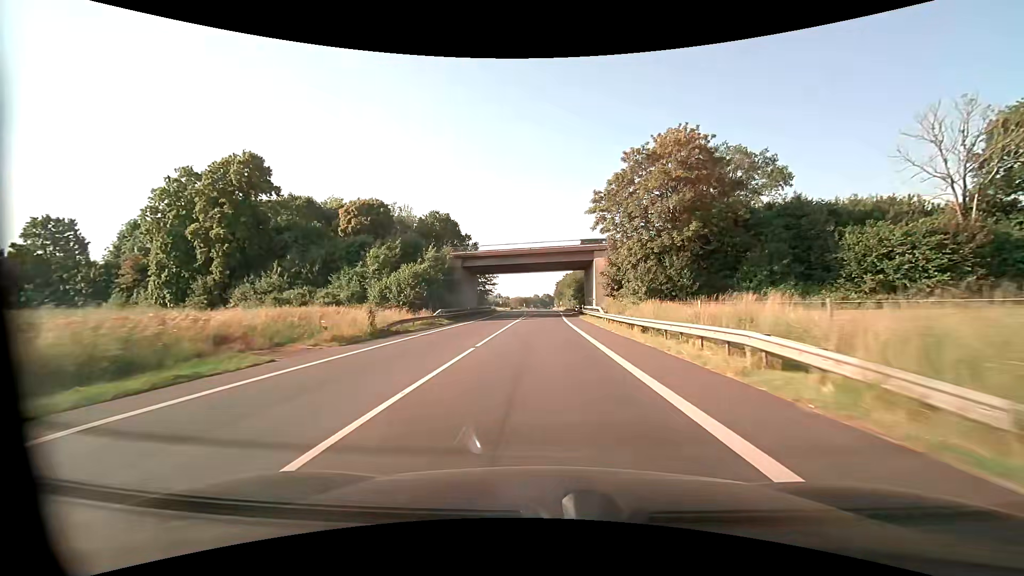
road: primary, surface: asphalt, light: Day
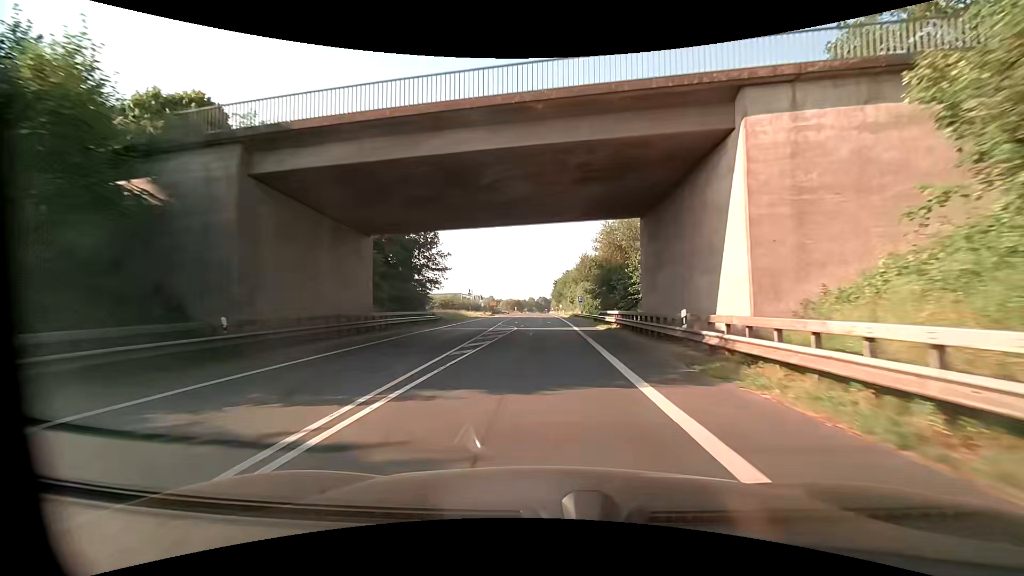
(0.0, +43.8) m; 0°
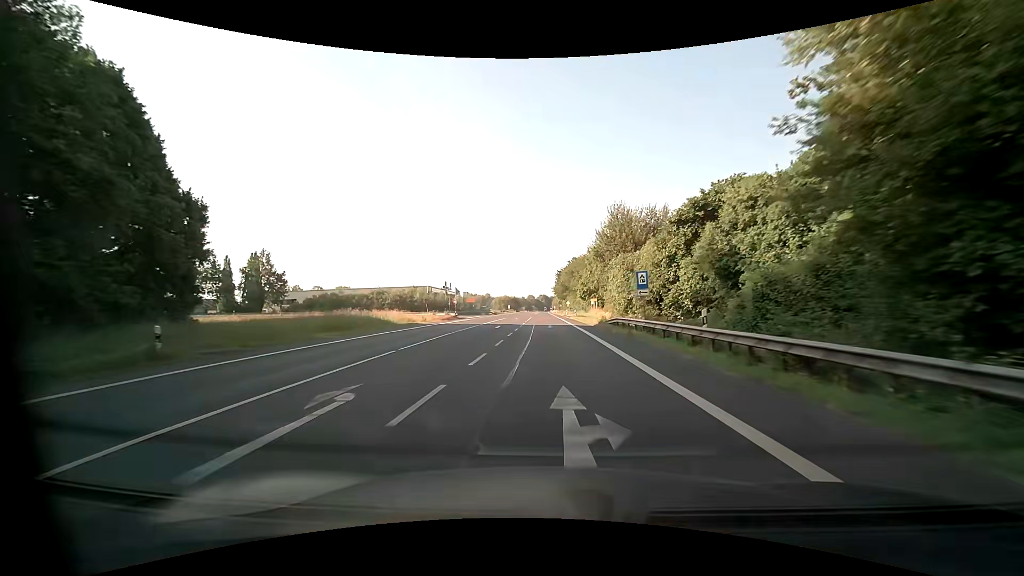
(+0.2, +44.1) m; 0°
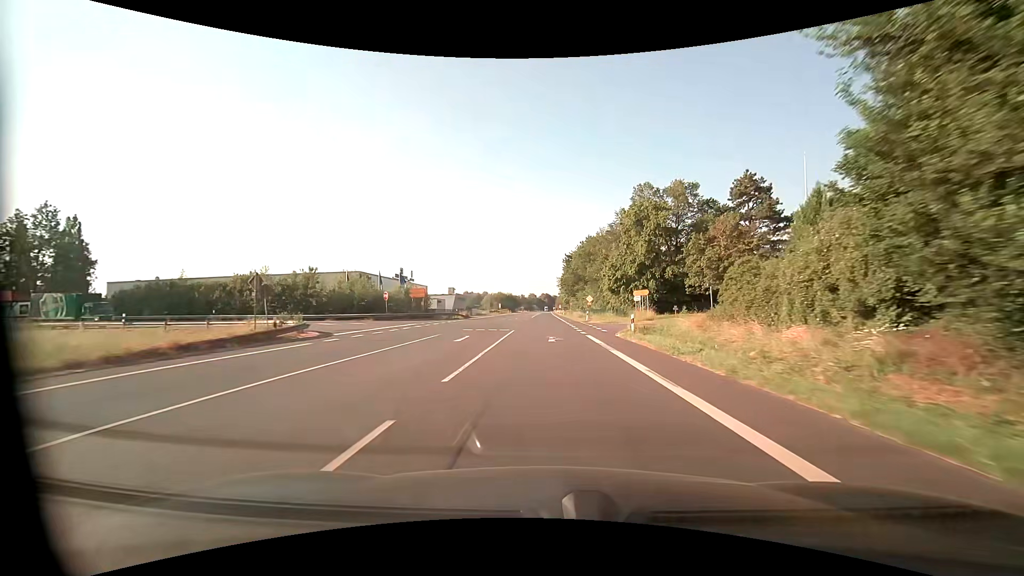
(0.0, +44.7) m; 0°
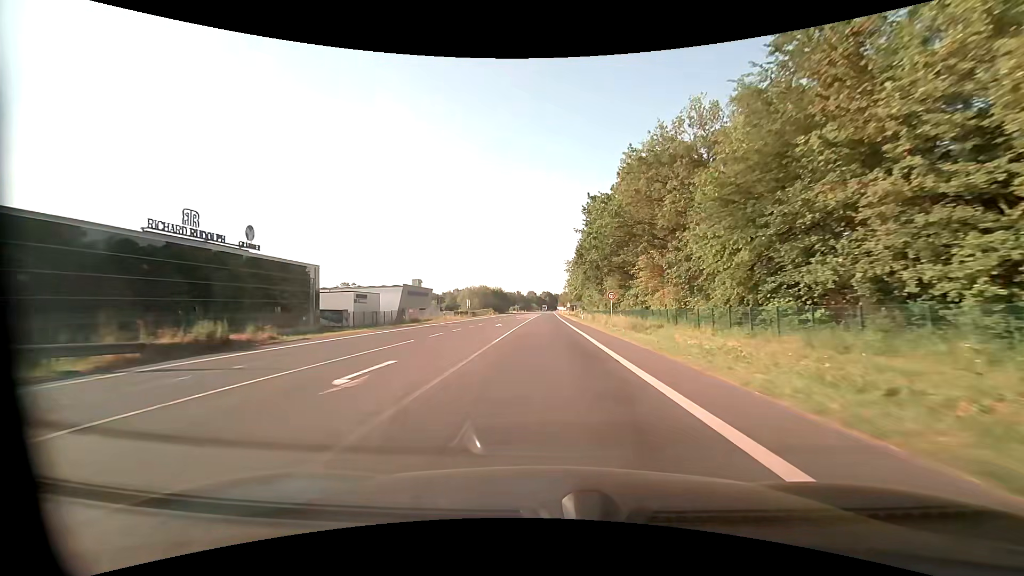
(-0.2, +56.2) m; 0°
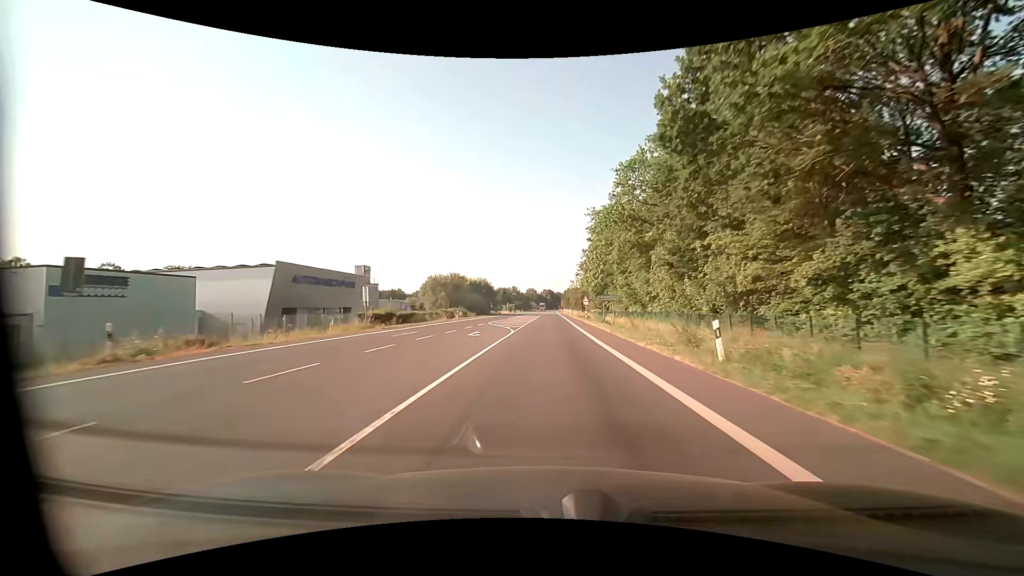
(-0.1, +45.1) m; 0°
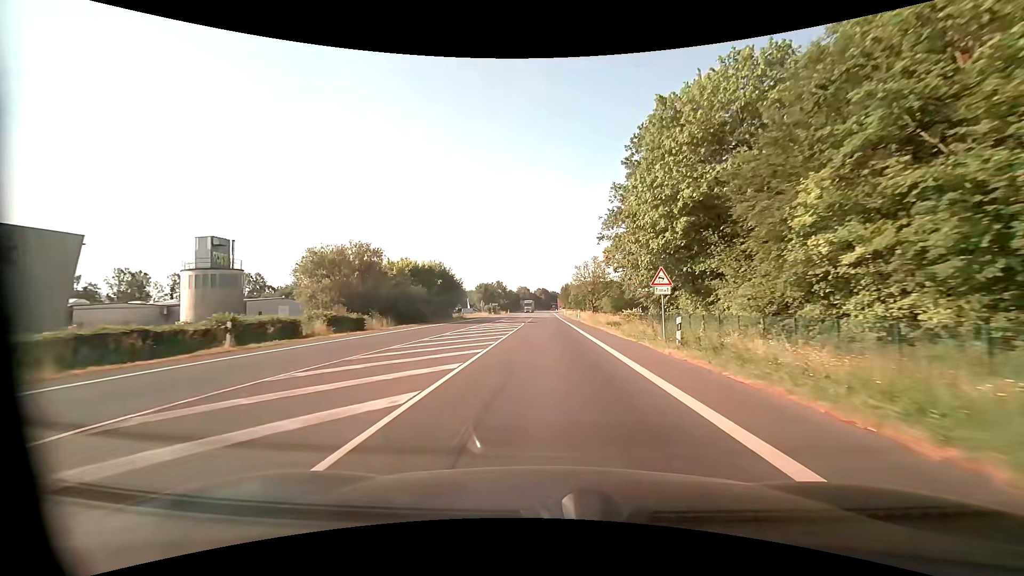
(+0.2, +45.3) m; 0°
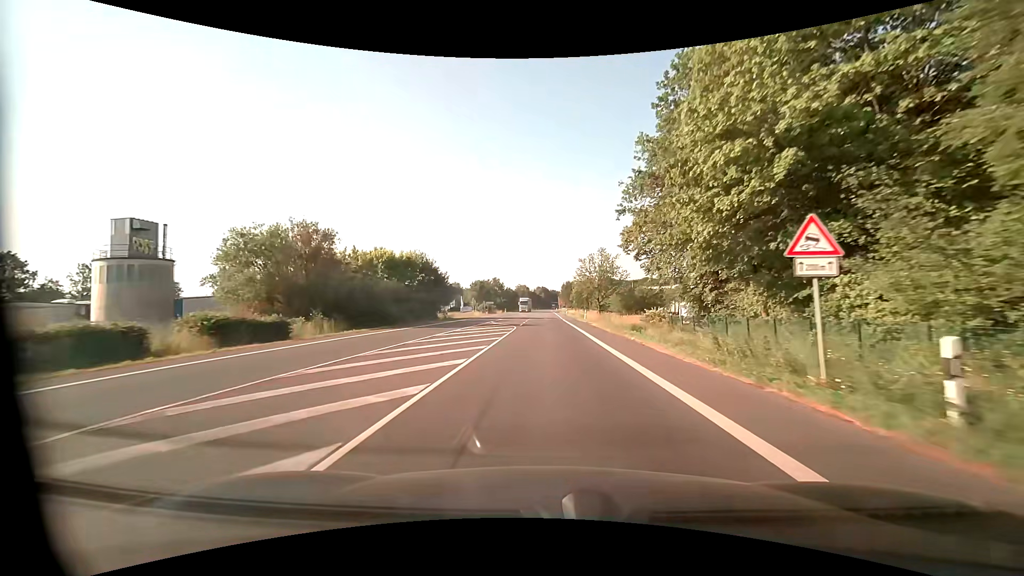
(0.0, +11.3) m; 0°
(0, +10) (0, +20) (0, +30) (0, +40) (0, +50) (0, +60) (0, +70) (0, +80) (0, +90) (0, +100) m
